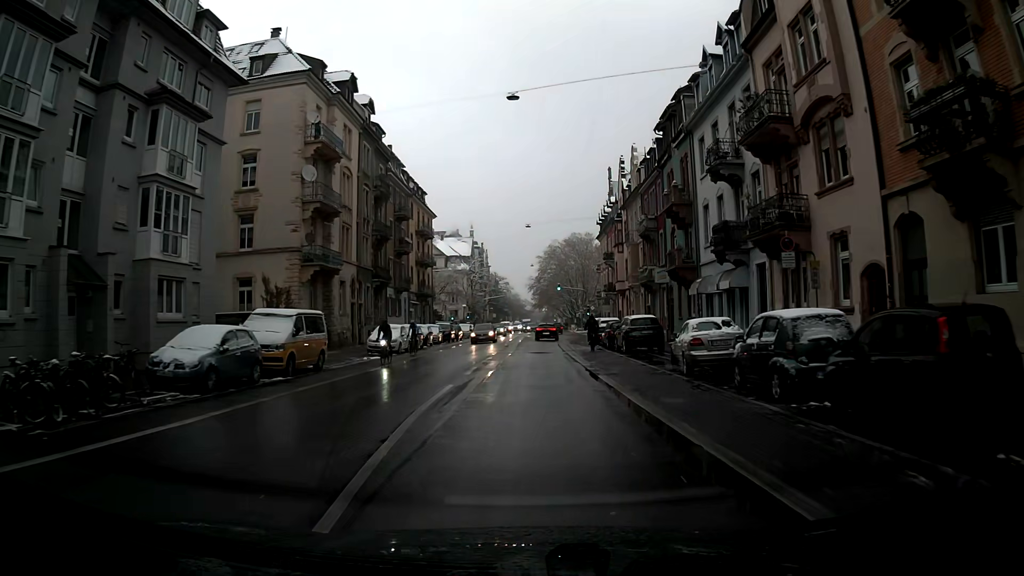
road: secondary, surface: asphalt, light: Day
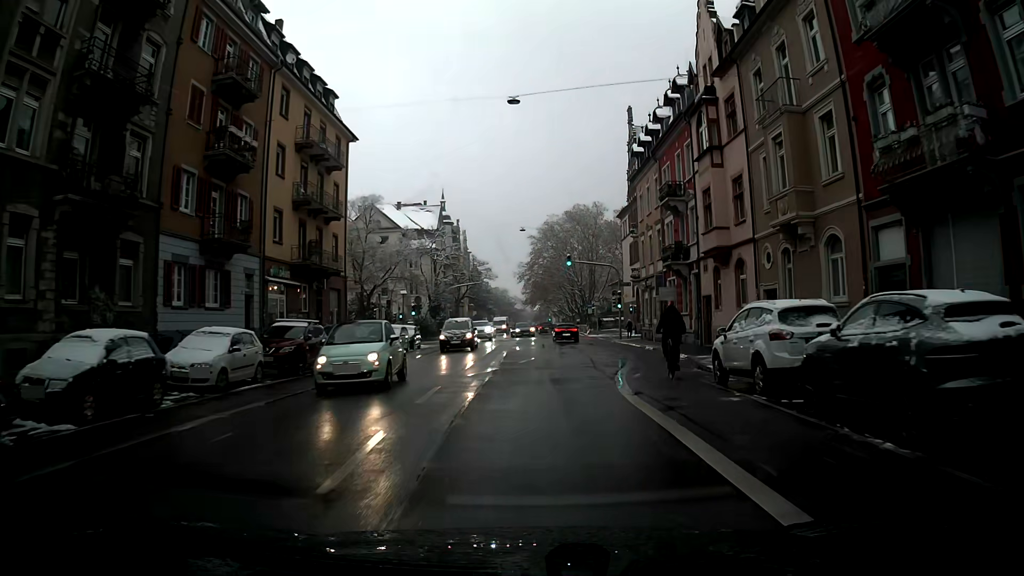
(+0.4, +36.5) m; +3°
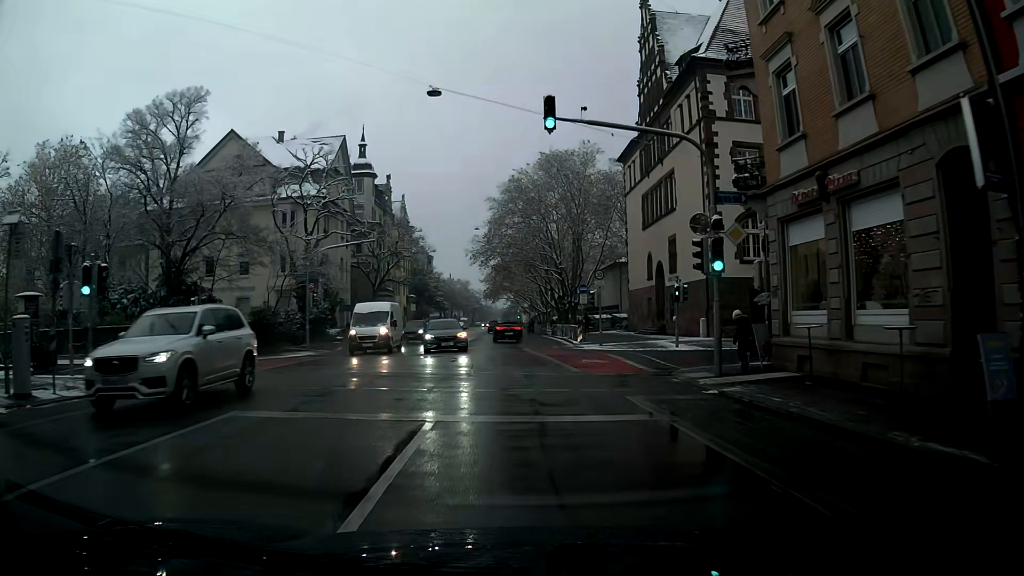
(+0.9, +36.1) m; +1°
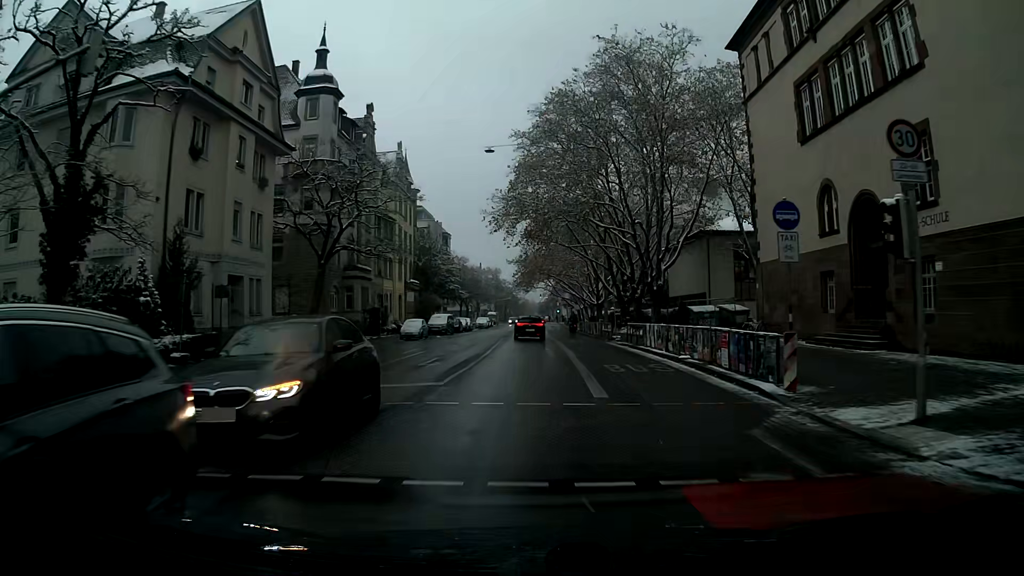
(-0.8, +28.9) m; -3°
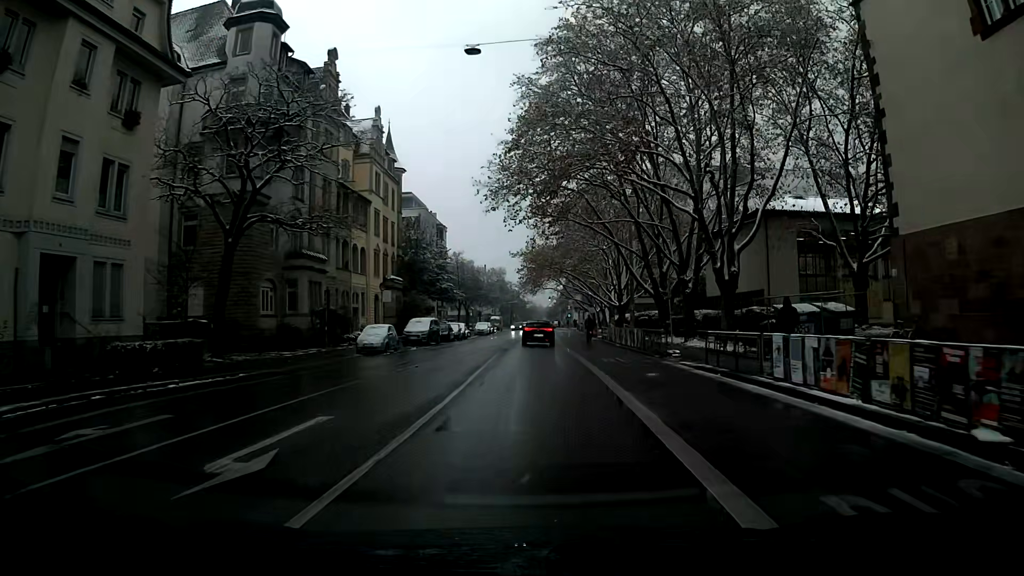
(-0.1, +14.4) m; 0°
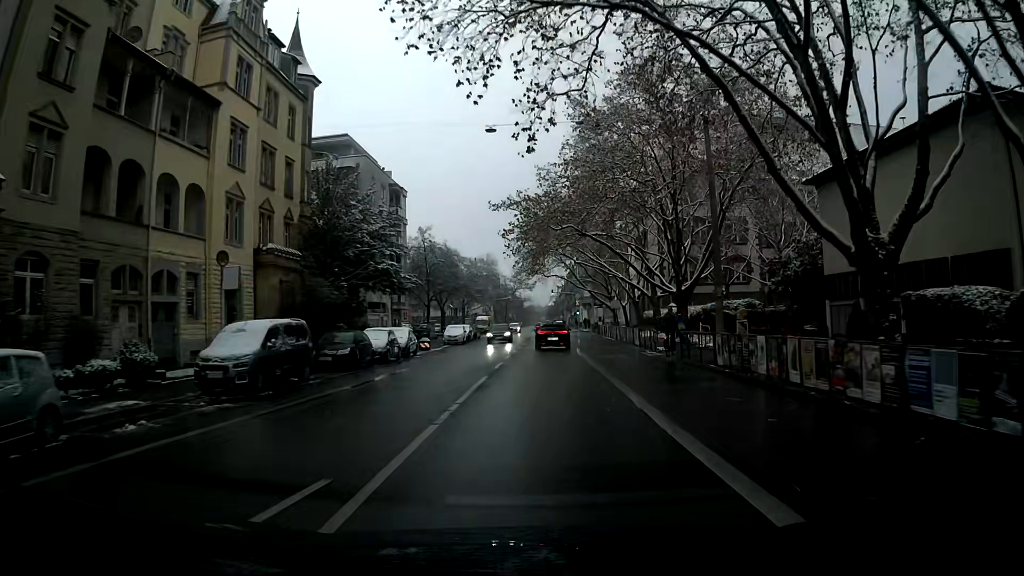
(+0.1, +28.6) m; 0°
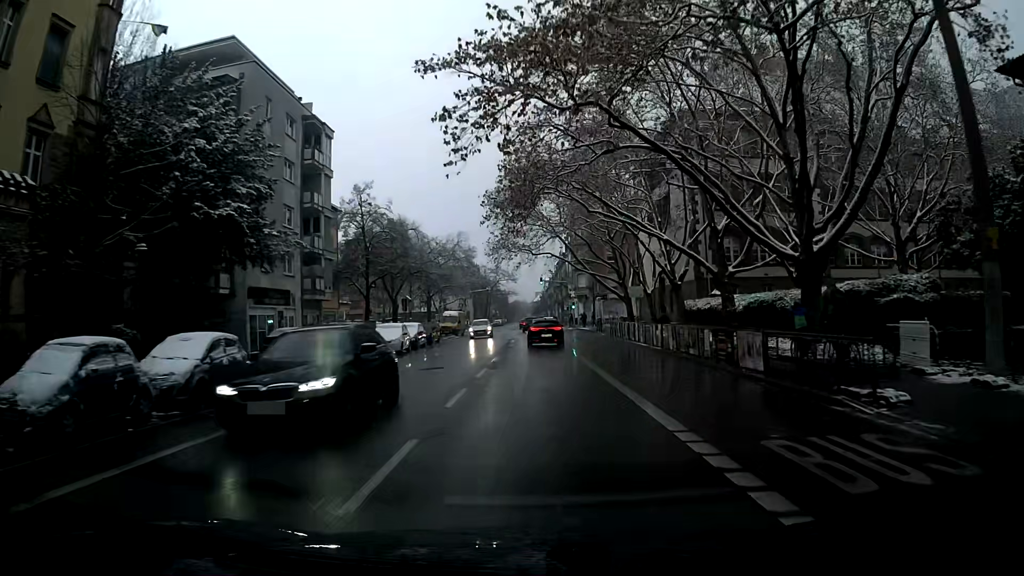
(+0.3, +21.3) m; +1°
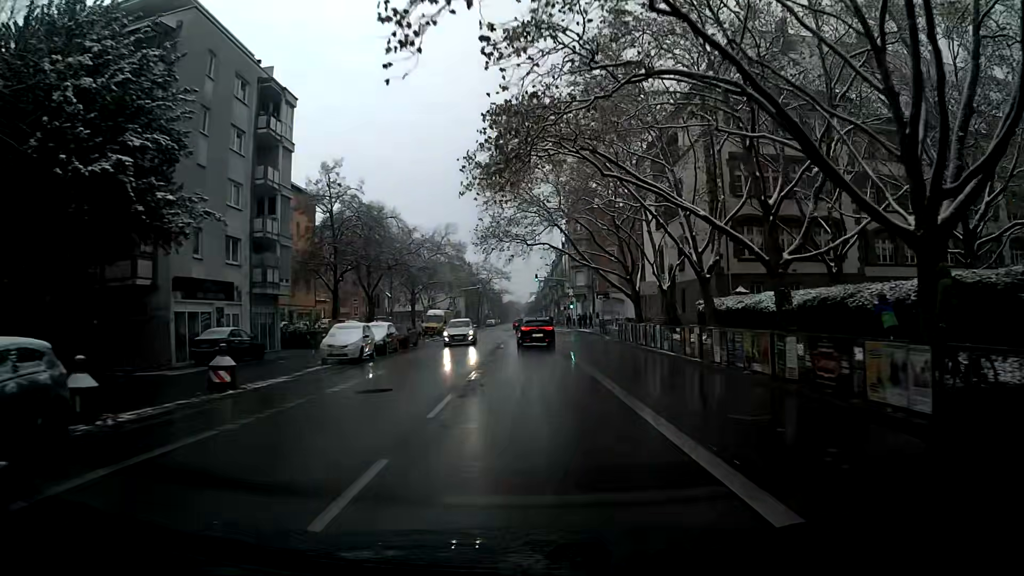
(0.0, +7.1) m; 0°
